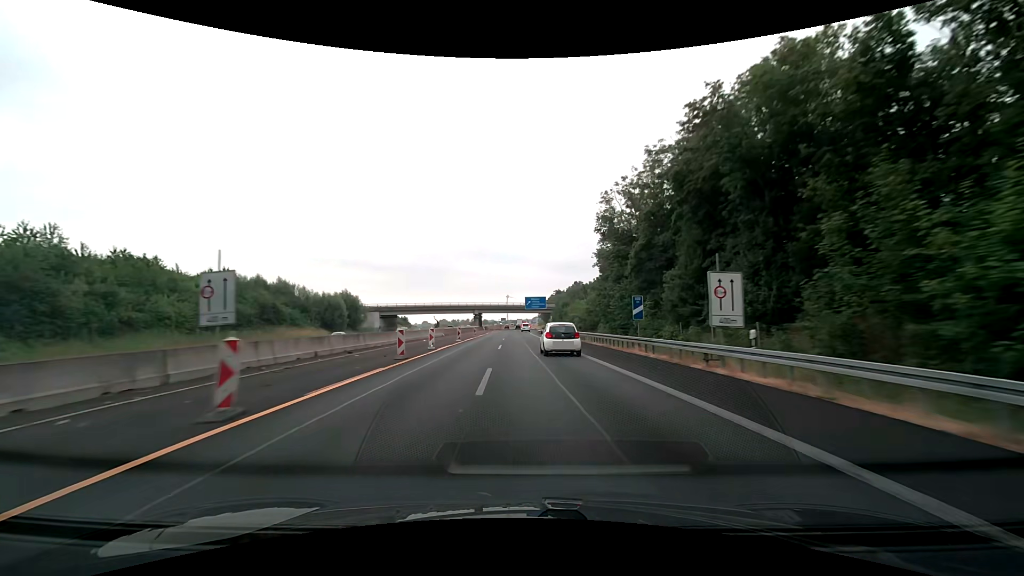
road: motorway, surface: asphalt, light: Day
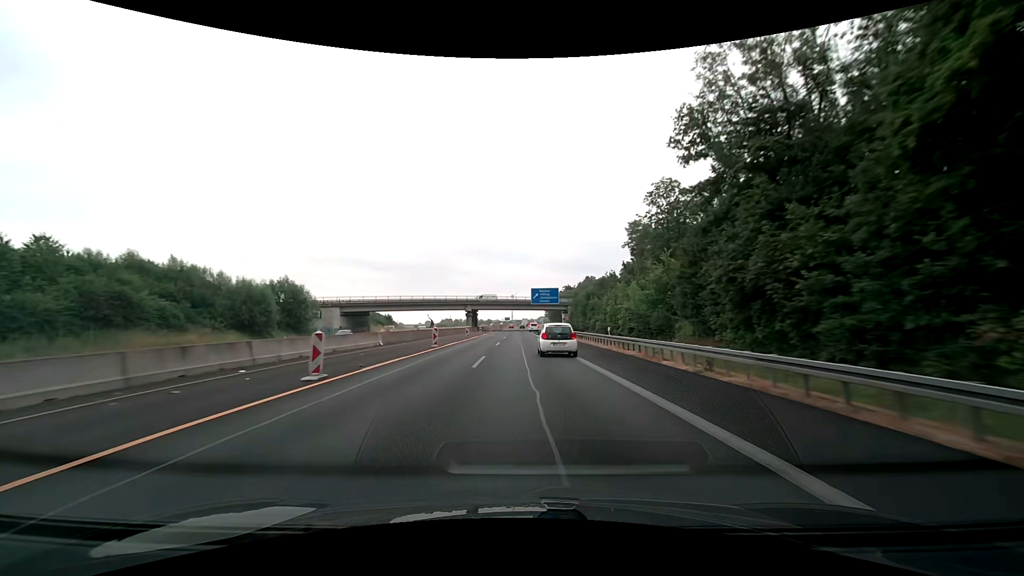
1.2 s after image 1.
(0.0, +31.0) m; 0°
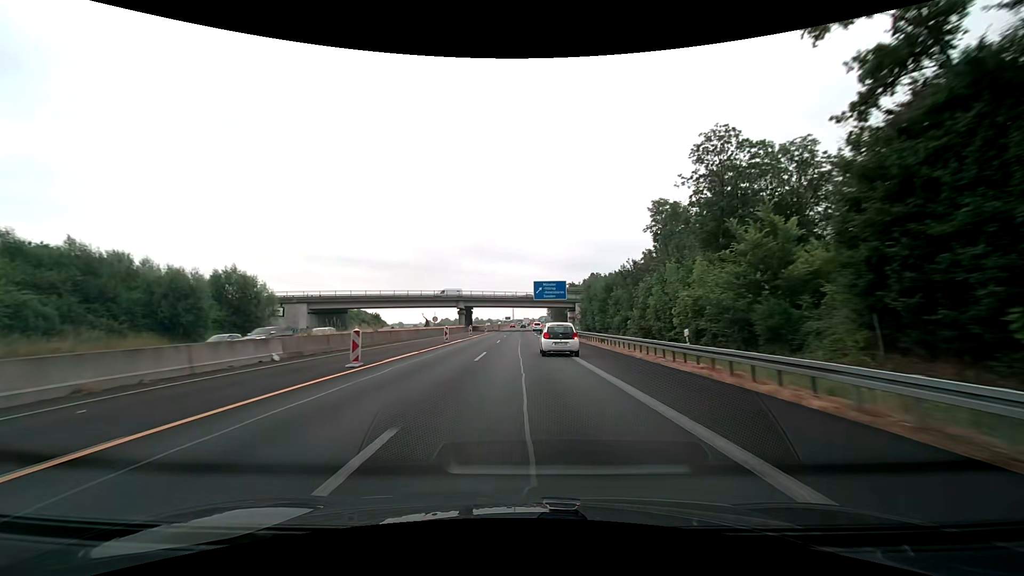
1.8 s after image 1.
(-0.1, +15.3) m; 0°
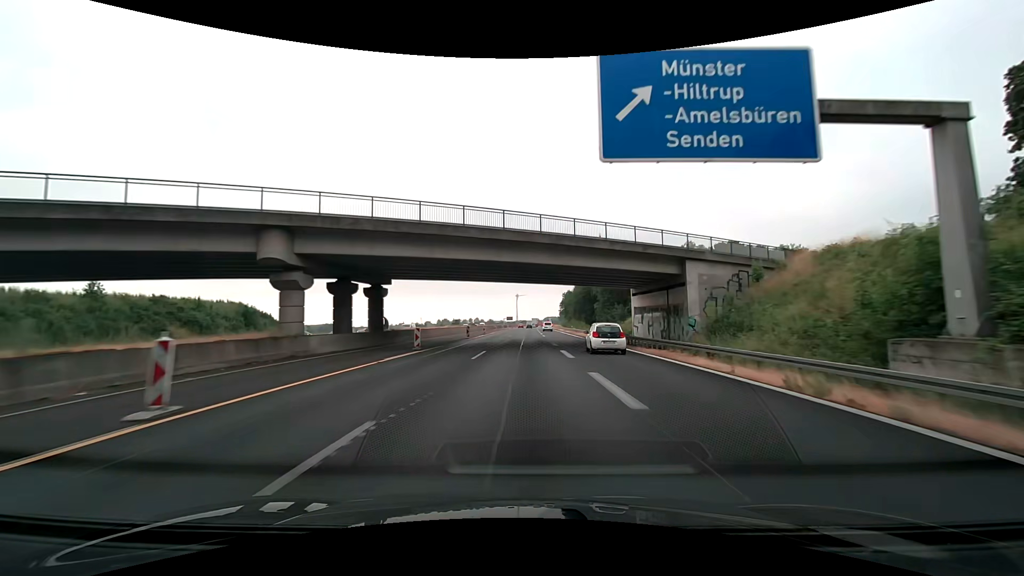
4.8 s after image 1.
(-0.1, +73.0) m; 0°
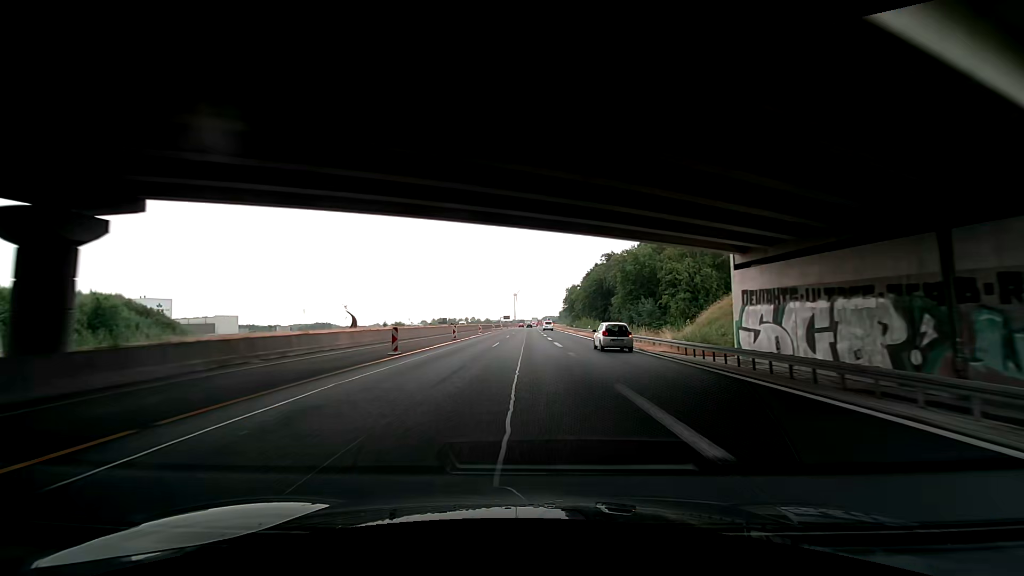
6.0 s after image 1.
(0.0, +27.3) m; 0°
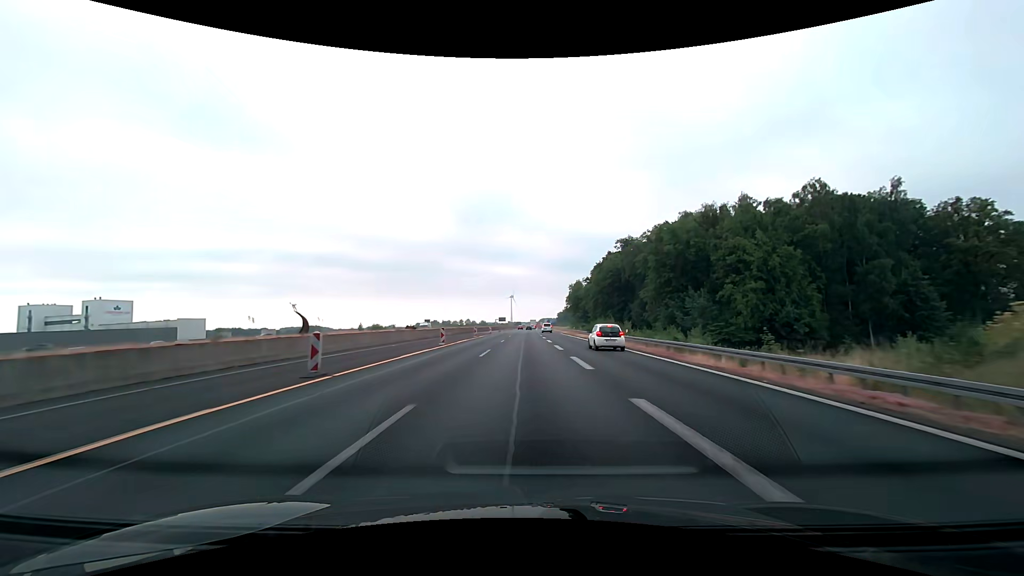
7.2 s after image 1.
(0.0, +26.4) m; -1°
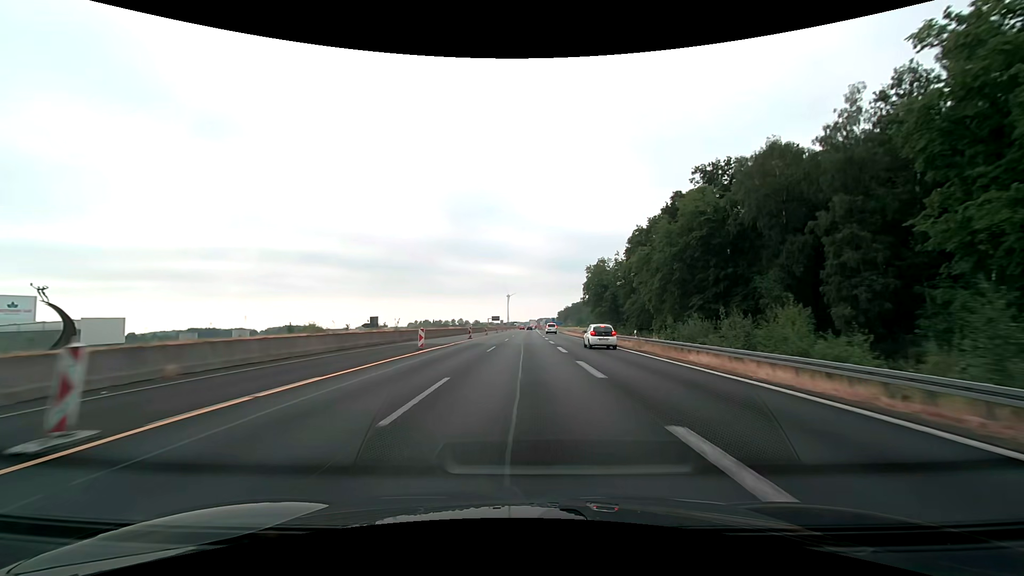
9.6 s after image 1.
(+1.1, +51.5) m; +1°
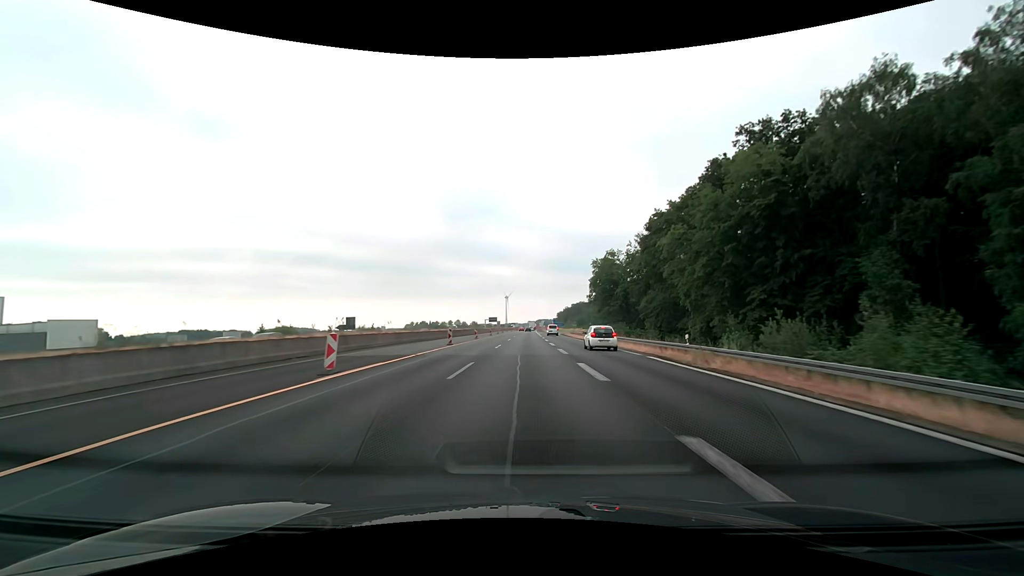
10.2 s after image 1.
(0.0, +12.7) m; 0°
(0, +10) (0, +20) (0, +30) (0, +40) (0, +50) (0, +60) (0, +70) (+1, +80) (+1, +90) (+1, +100) m
